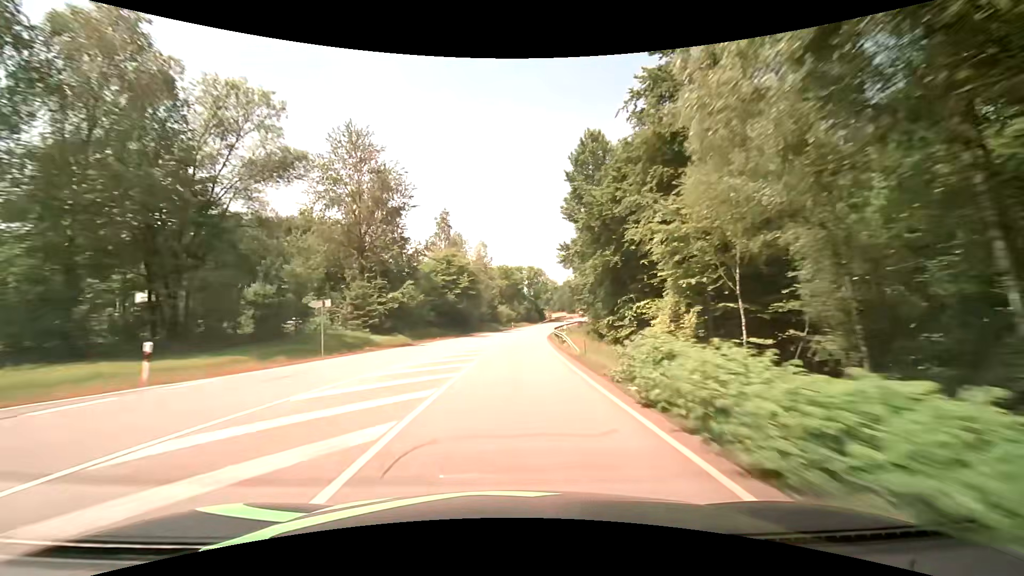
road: secondary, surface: asphalt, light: Day
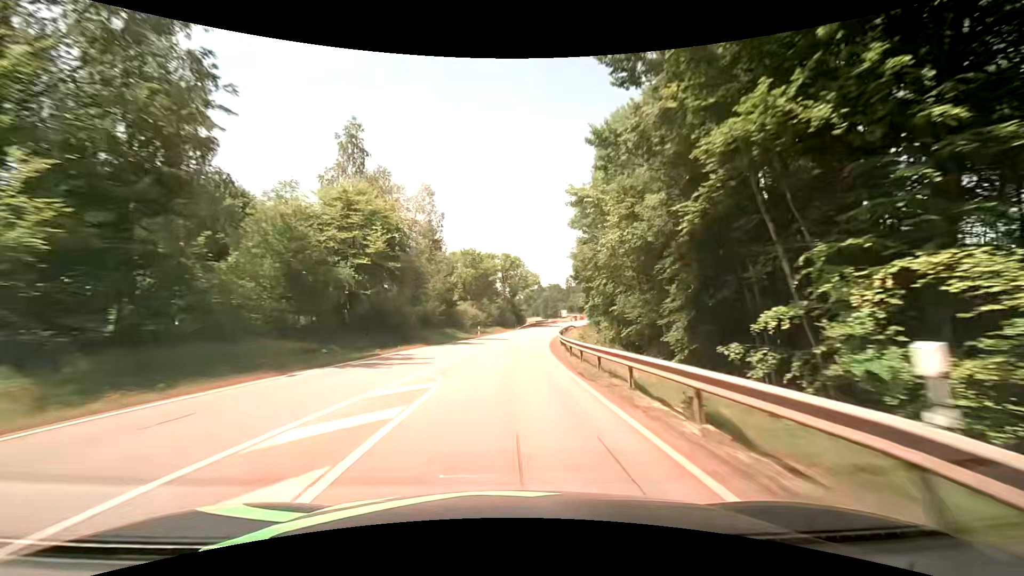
(+0.8, +31.6) m; +3°
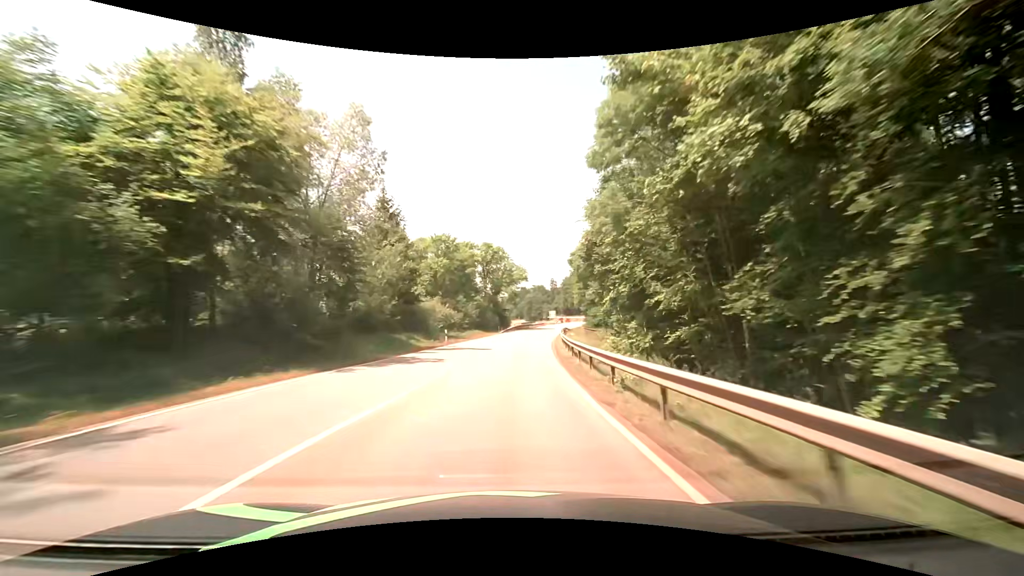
(+0.3, +15.7) m; +2°
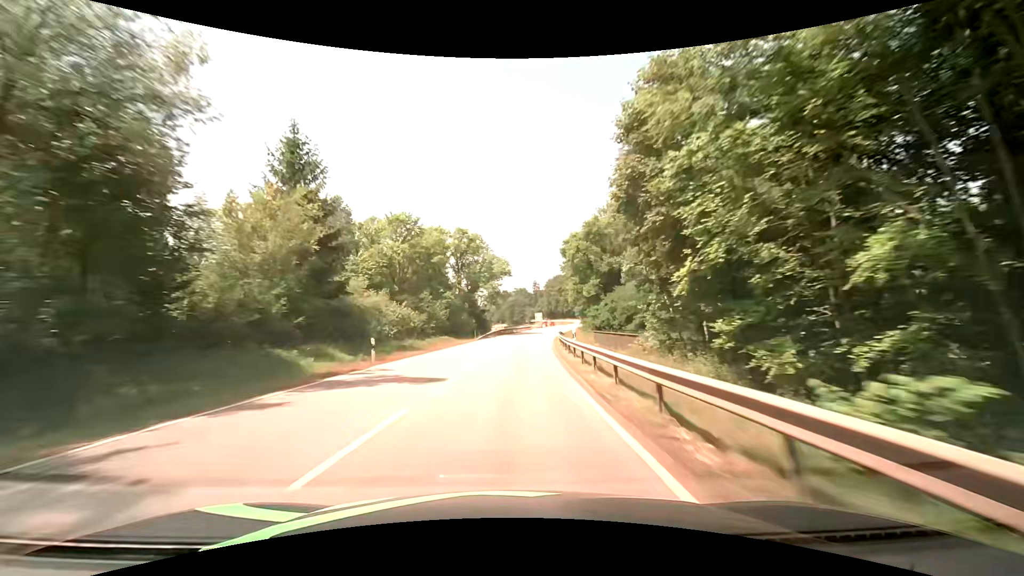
(+0.3, +15.7) m; +2°
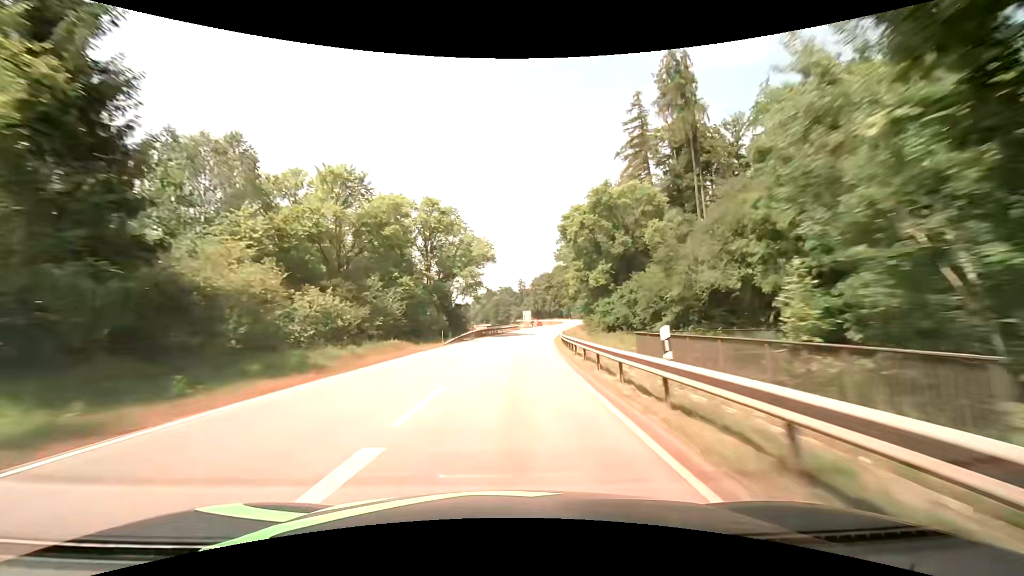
(+0.3, +15.7) m; +2°
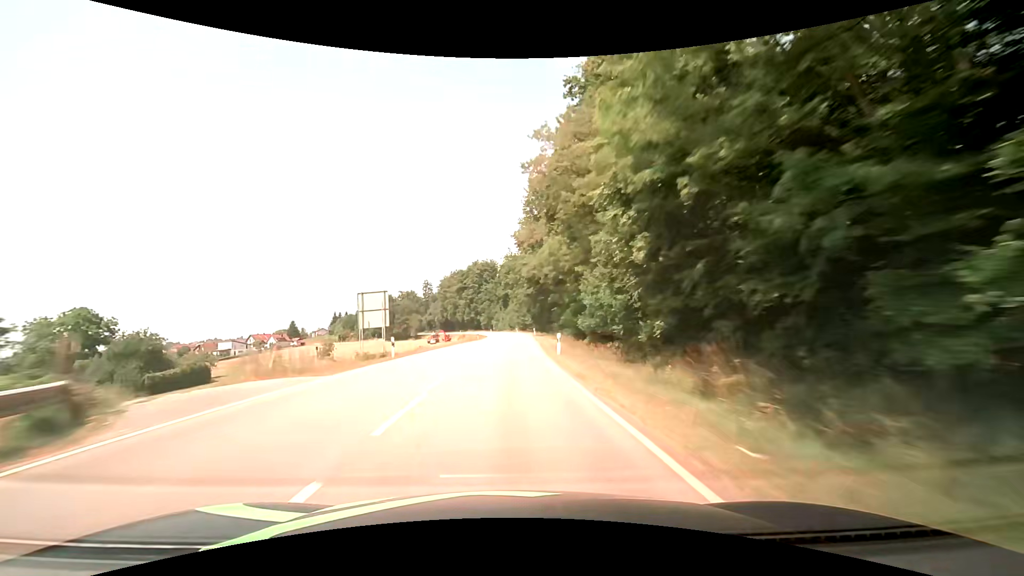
(+6.9, +77.9) m; +10°
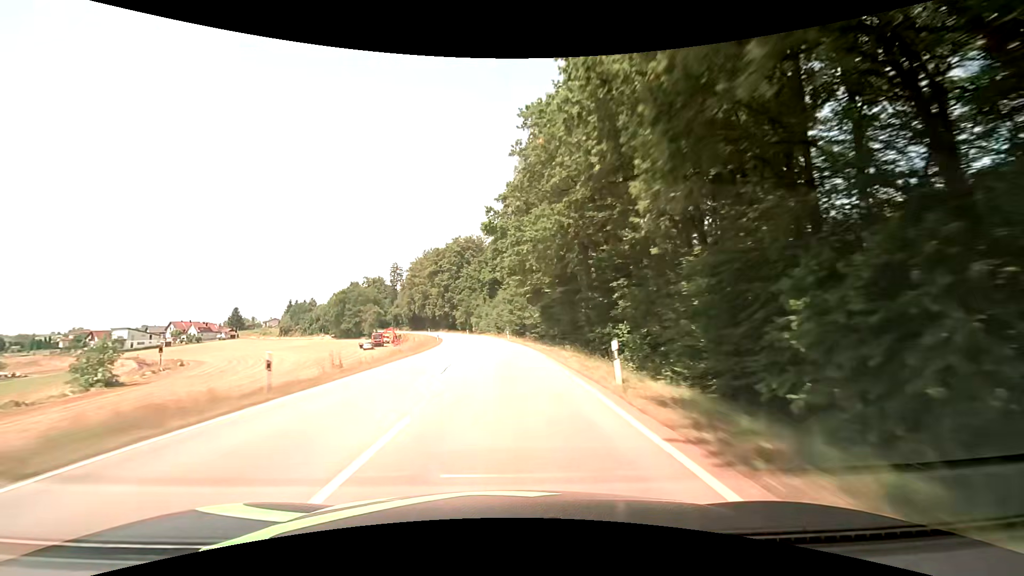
(+1.1, +62.6) m; +1°
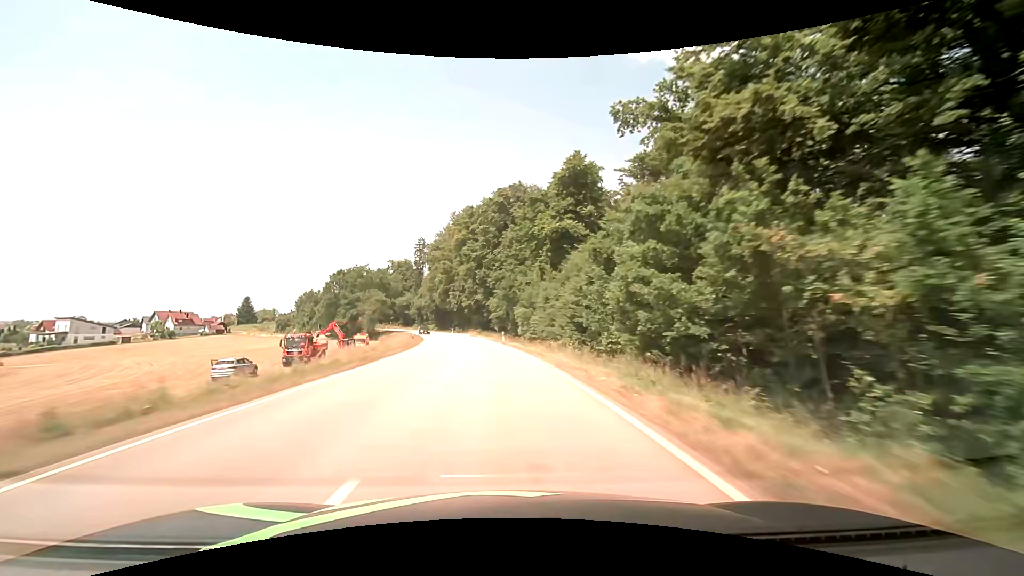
(-2.5, +62.8) m; -6°
(0, +10) (-1, +20) (-1, +30) (-2, +40) (-3, +50) (-5, +60) (-7, +70) (-9, +79) (-11, +89) (-13, +99) m
